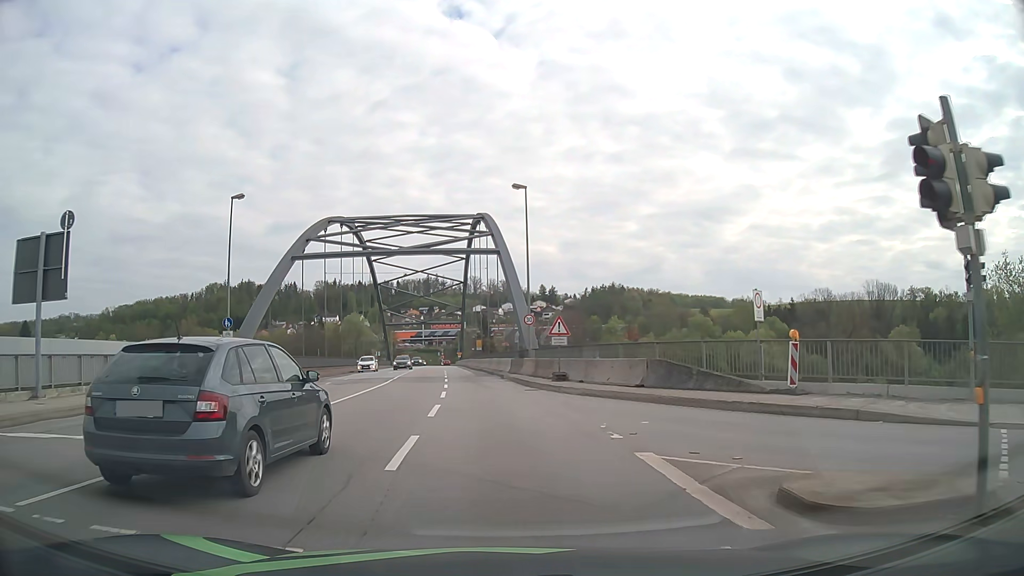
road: primary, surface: asphalt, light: Day
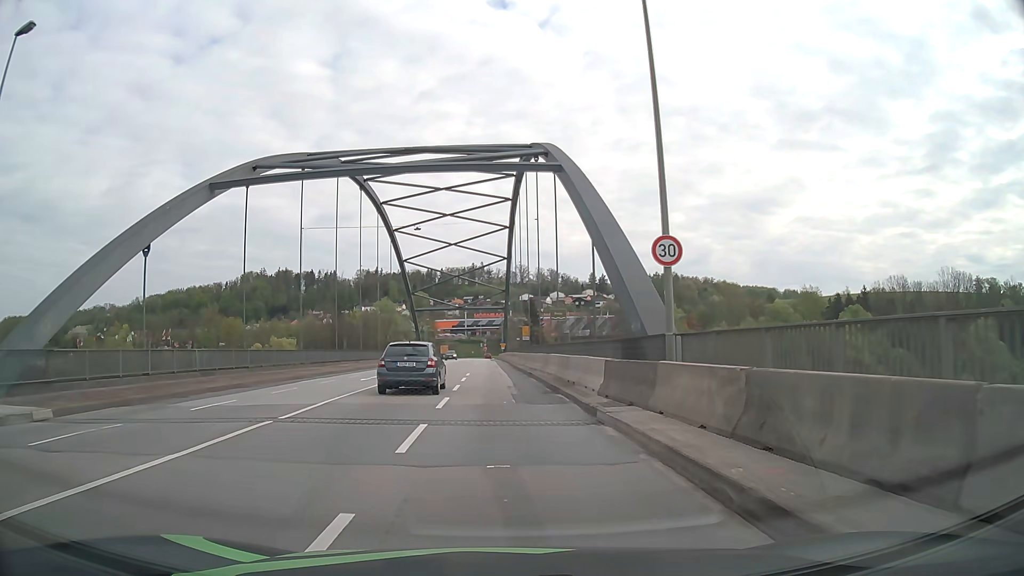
(-0.8, +23.5) m; -4°
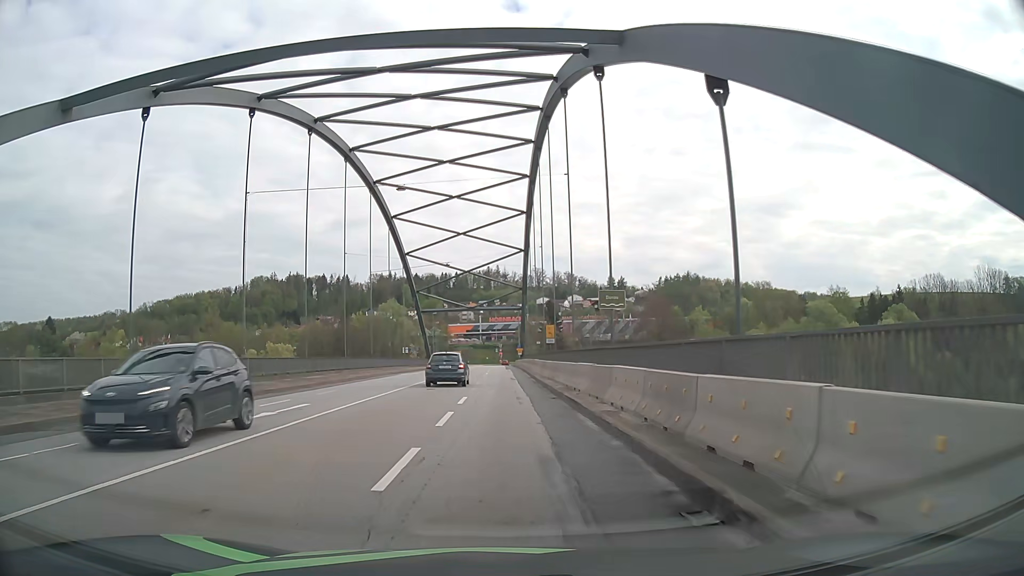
(-0.2, +14.0) m; -2°
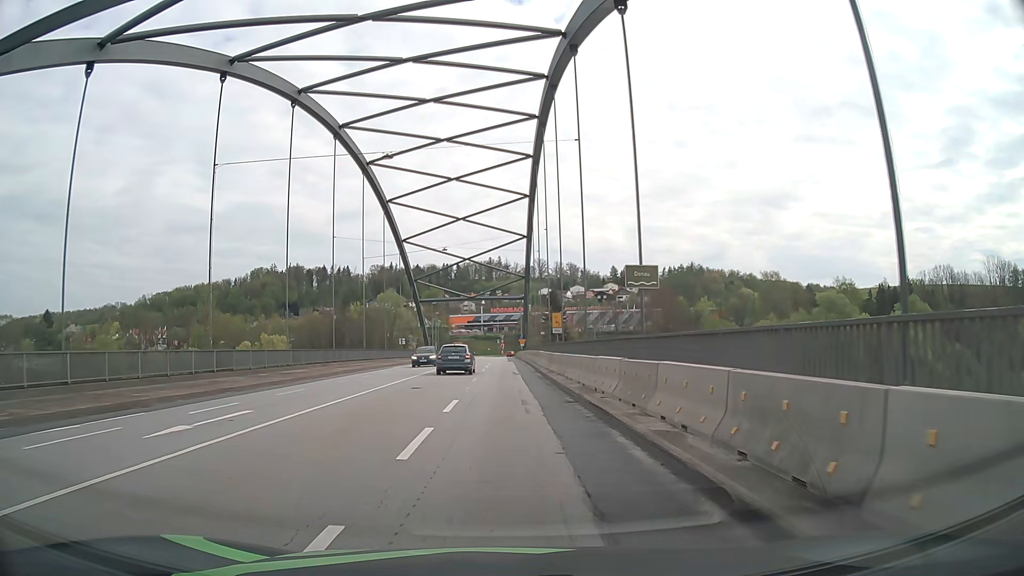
(0.0, +4.7) m; 0°
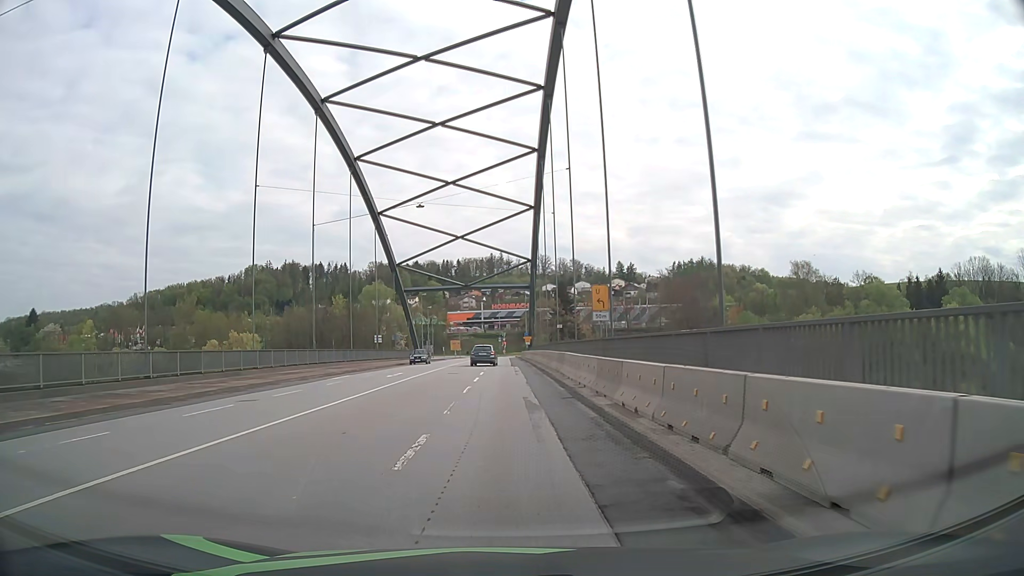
(0.0, +18.6) m; 0°
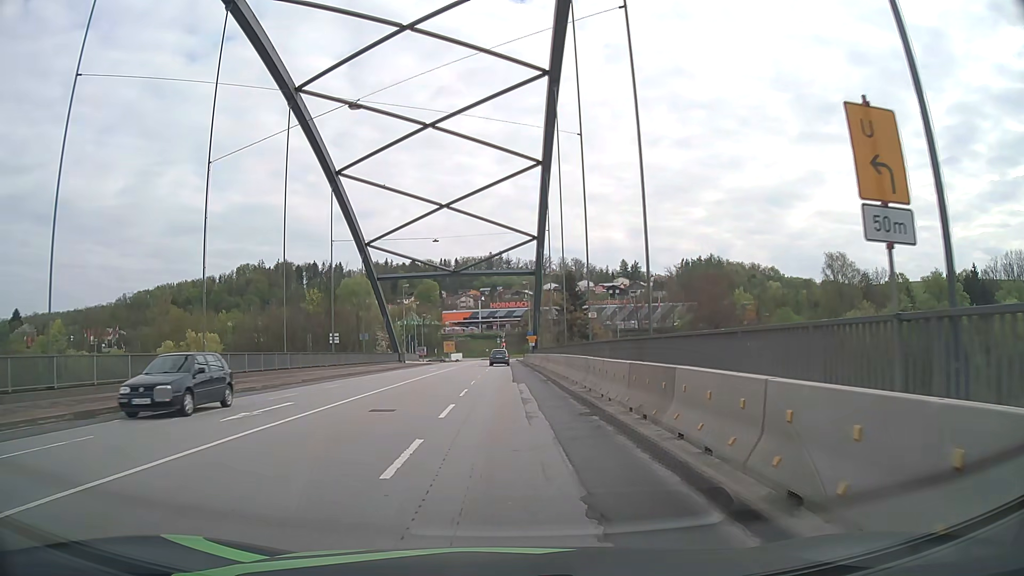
(-0.1, +18.5) m; 0°
